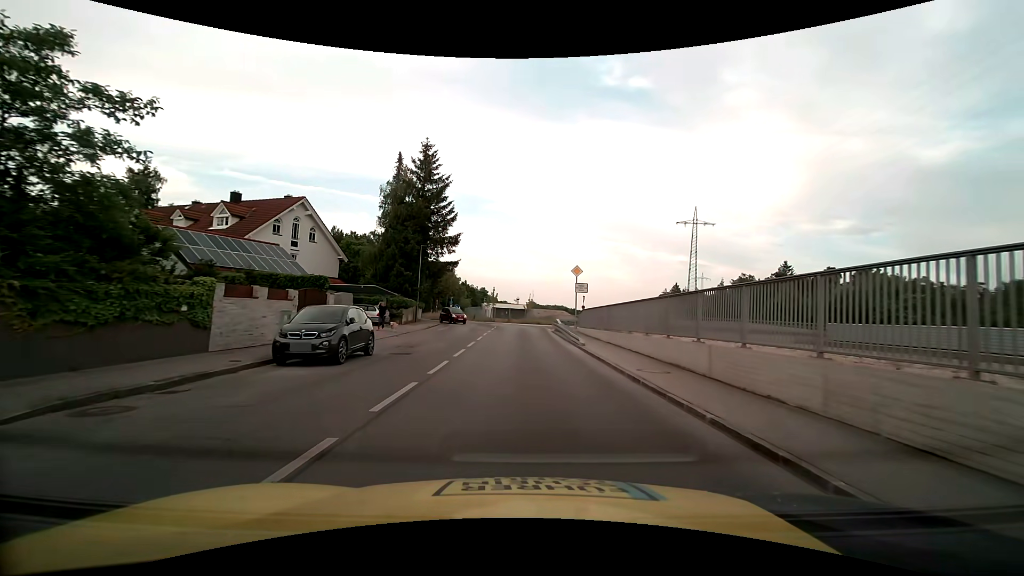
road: residential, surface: asphalt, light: Day
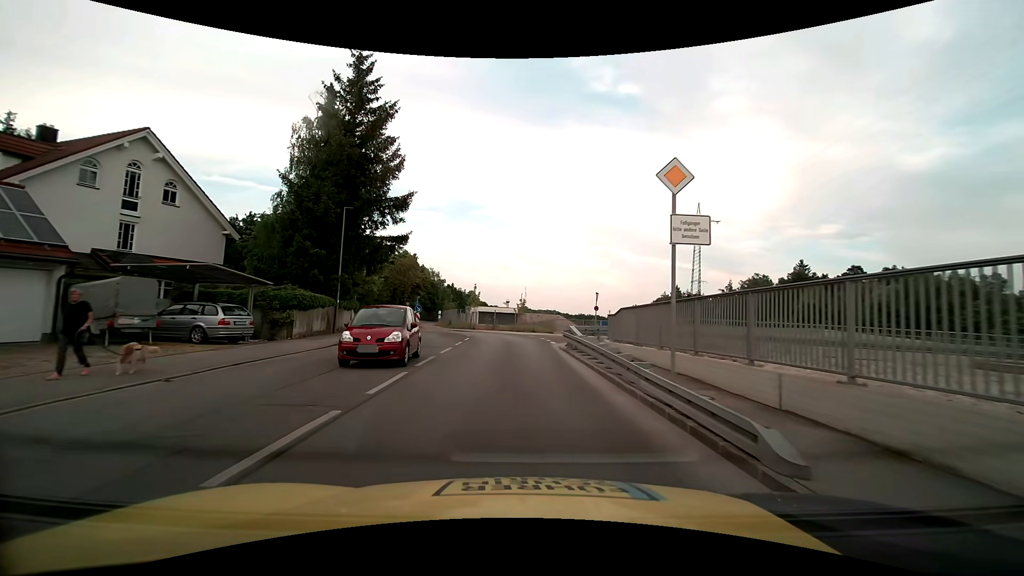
(+0.2, +16.6) m; +1°
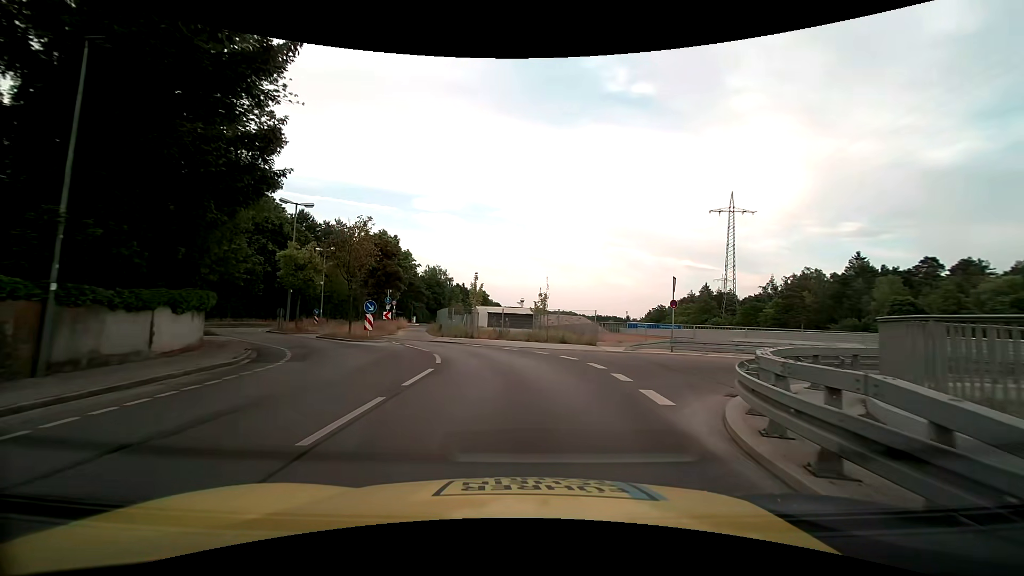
(-0.4, +16.9) m; -2°
(0, +10) (-1, +20) (-6, +29) (-13, +36) (-17, +45) (-18, +55) (-17, +65) (-17, +75) (-18, +85) (-18, +95) m
